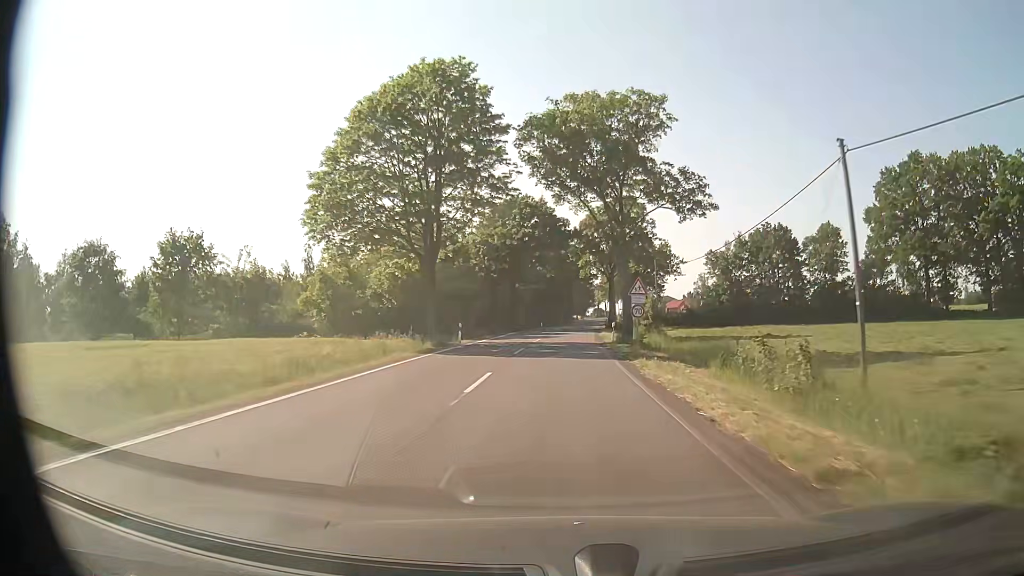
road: secondary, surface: asphalt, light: Day
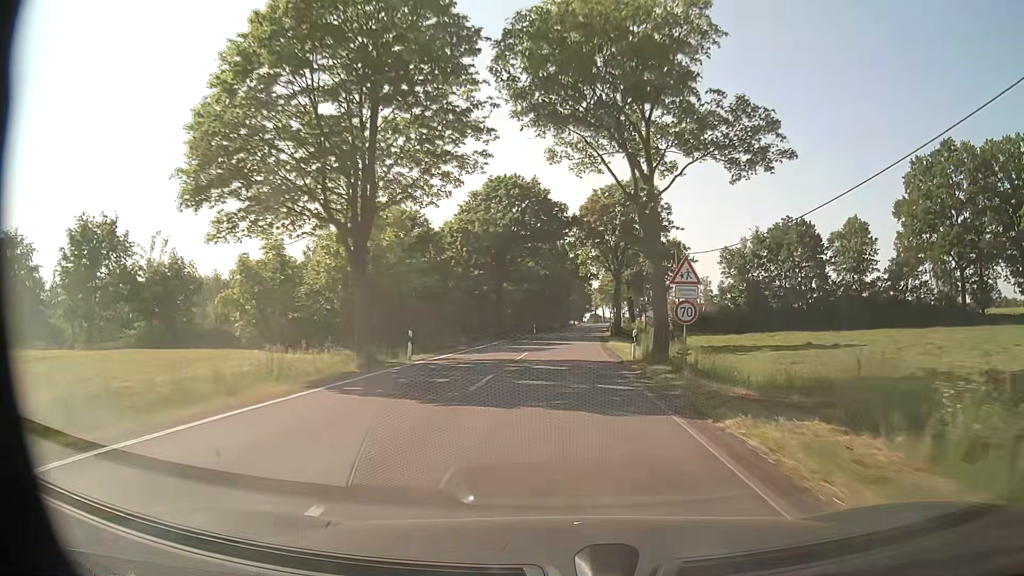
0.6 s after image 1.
(0.0, +11.5) m; 0°
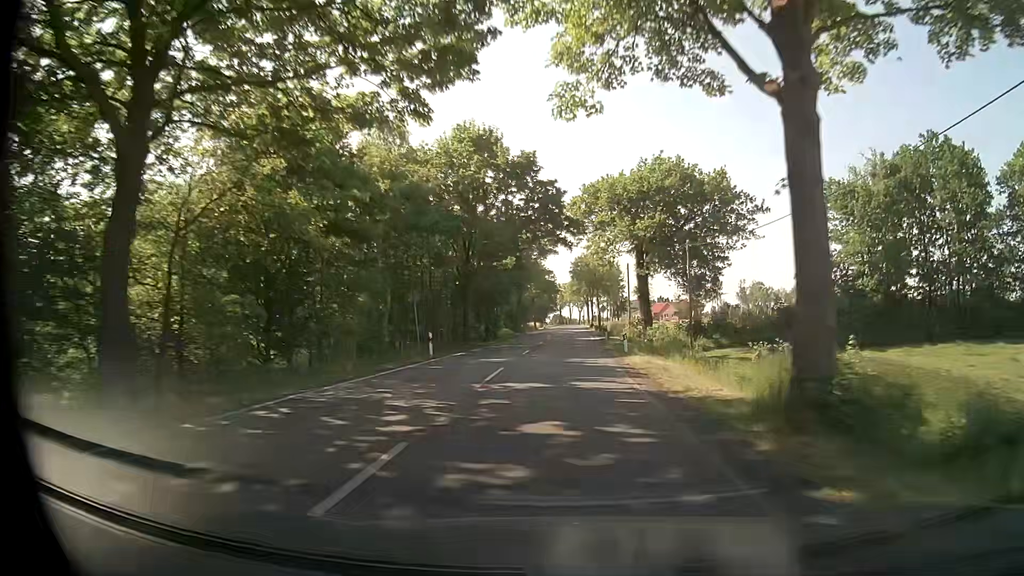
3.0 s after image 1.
(+1.3, +45.7) m; +3°
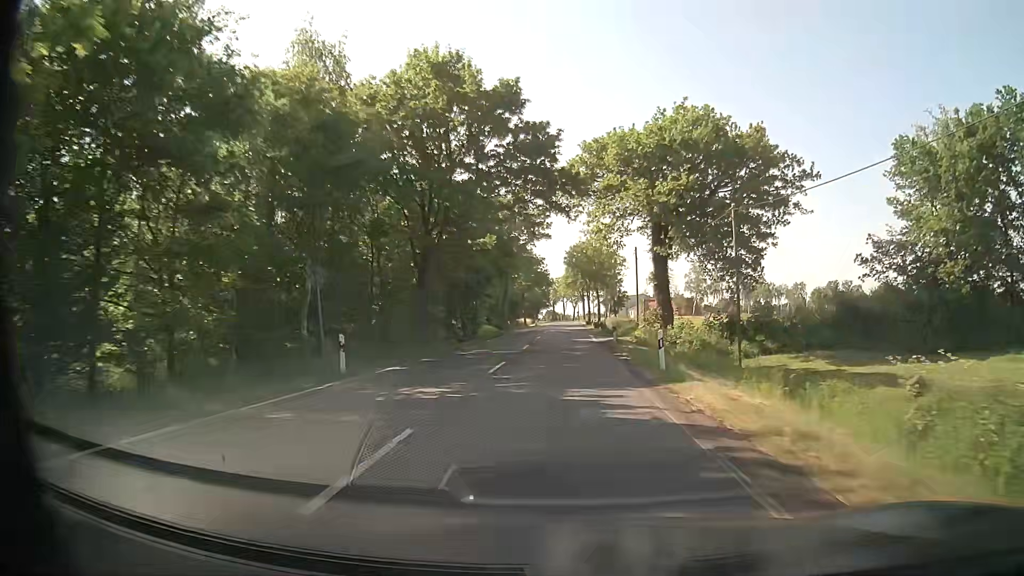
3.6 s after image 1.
(+0.1, +11.4) m; 0°
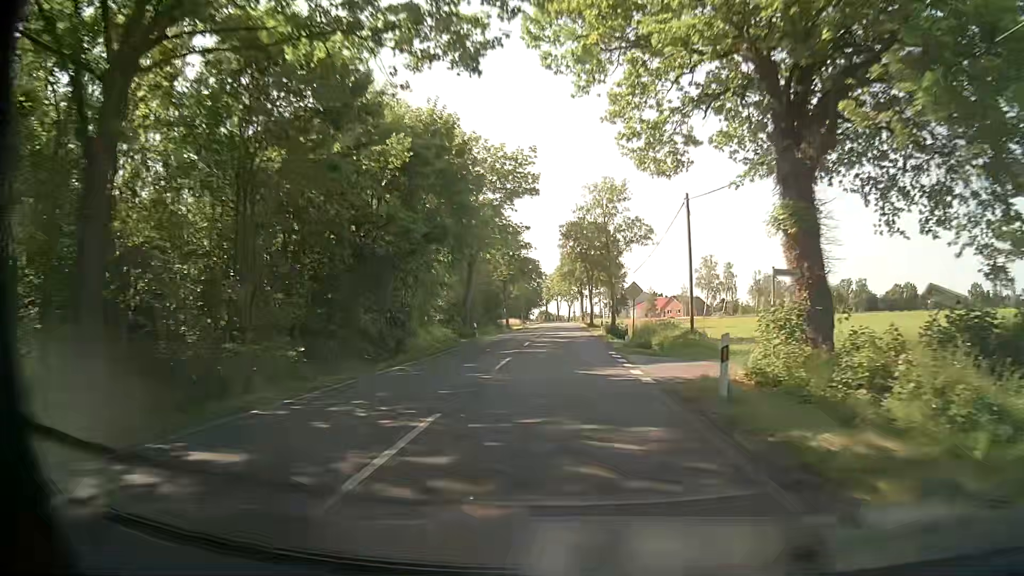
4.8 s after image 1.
(+0.3, +22.9) m; +1°
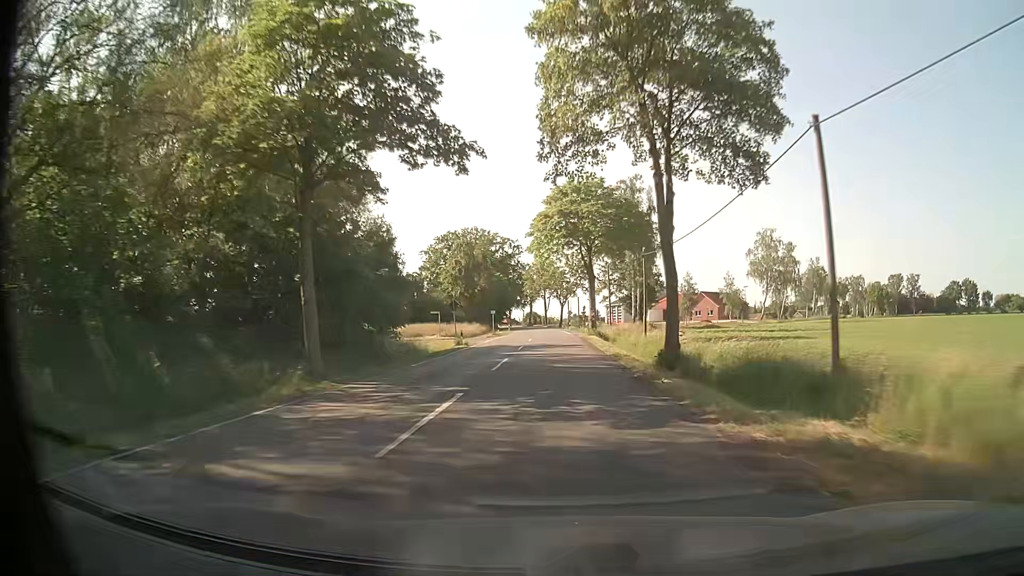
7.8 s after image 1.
(+0.5, +57.1) m; +1°
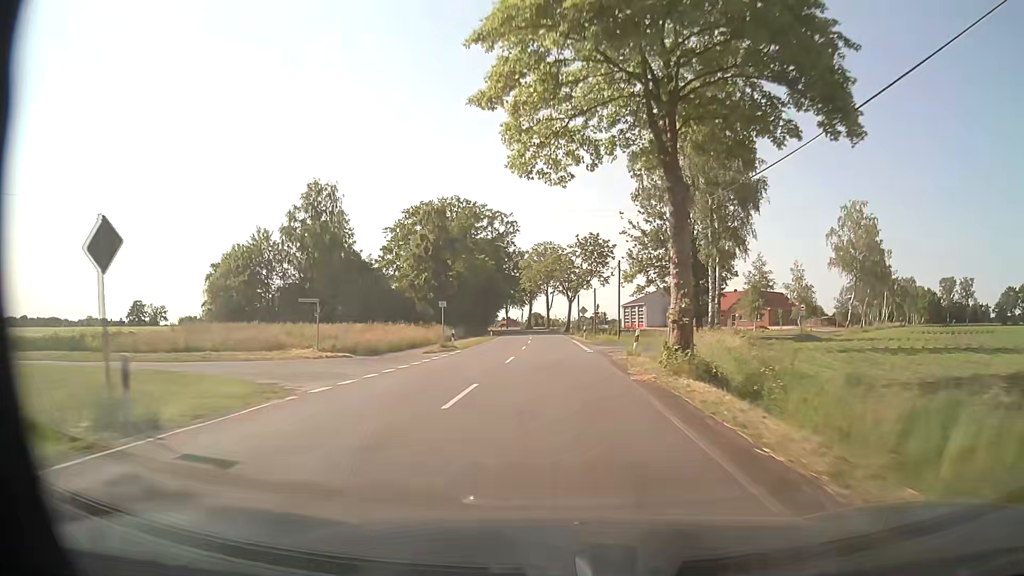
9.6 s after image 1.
(-0.1, +34.4) m; -1°
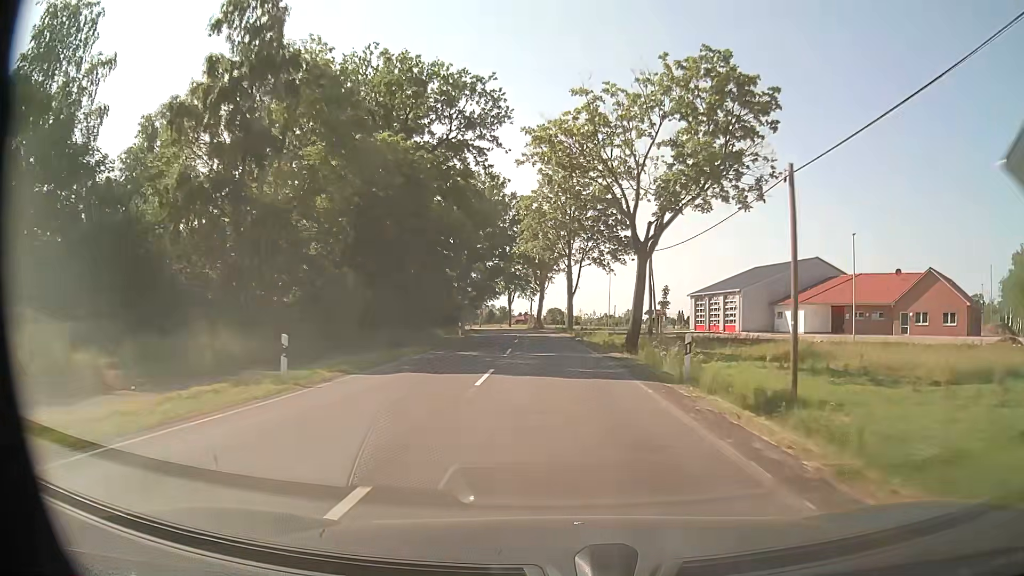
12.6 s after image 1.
(-0.7, +57.4) m; -2°
(0, +10) (0, +20) (-1, +30) (-1, +40) (-1, +50) (-2, +60) (-3, +70) (-4, +80) (-5, +90) (-7, +100) m
